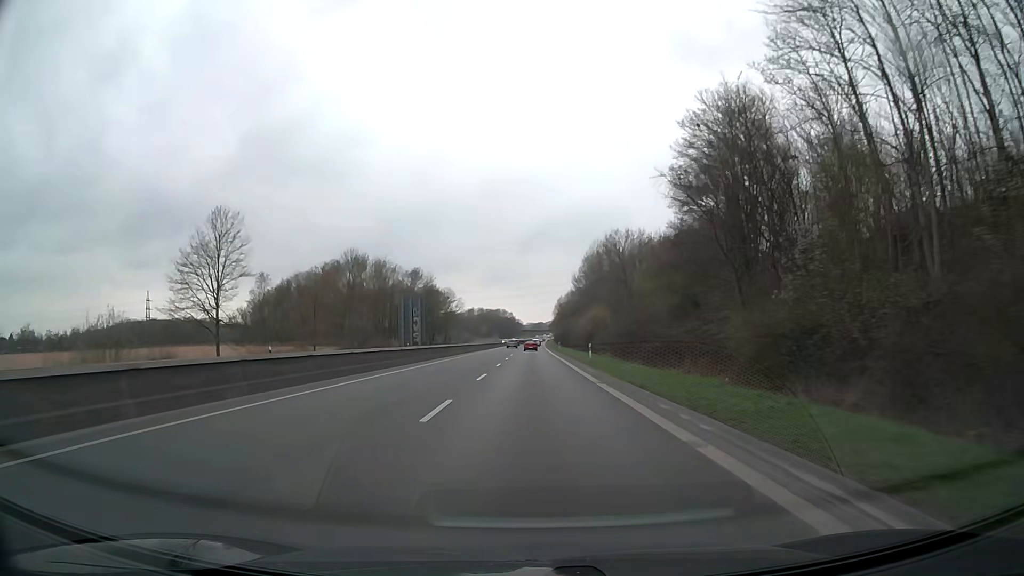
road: trunk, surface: asphalt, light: Day
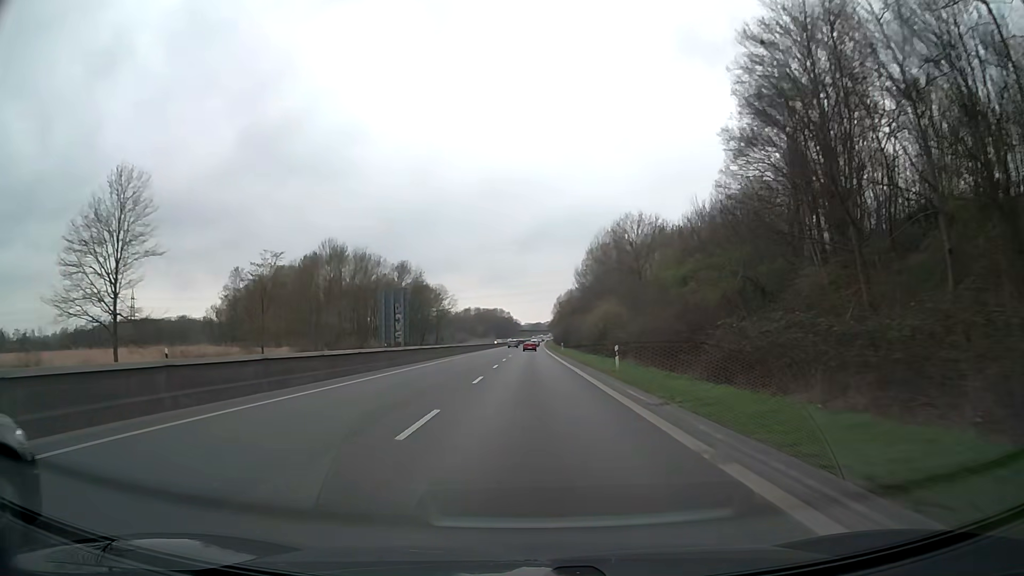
(0.0, +13.8) m; 0°
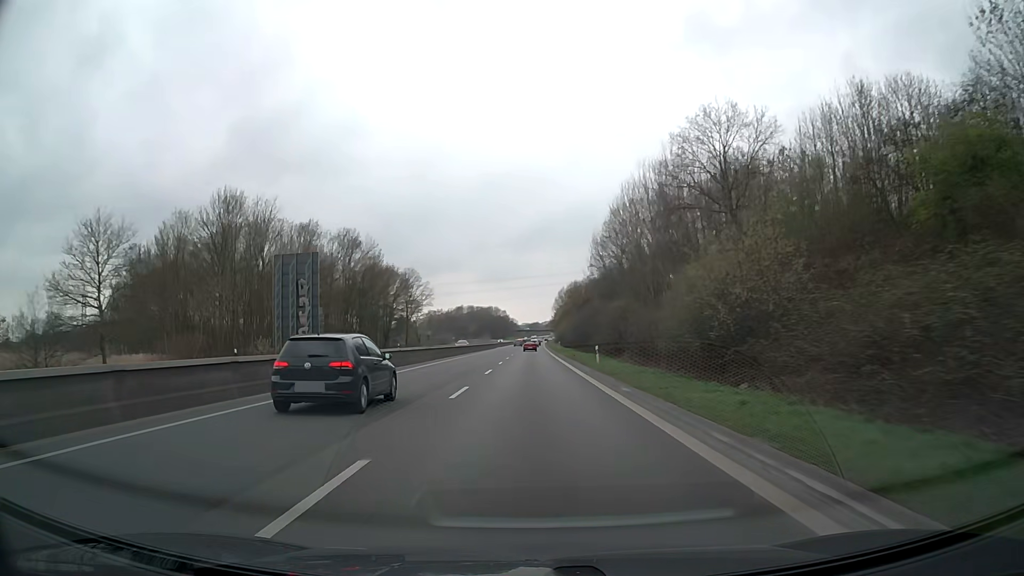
(+0.1, +42.1) m; 0°
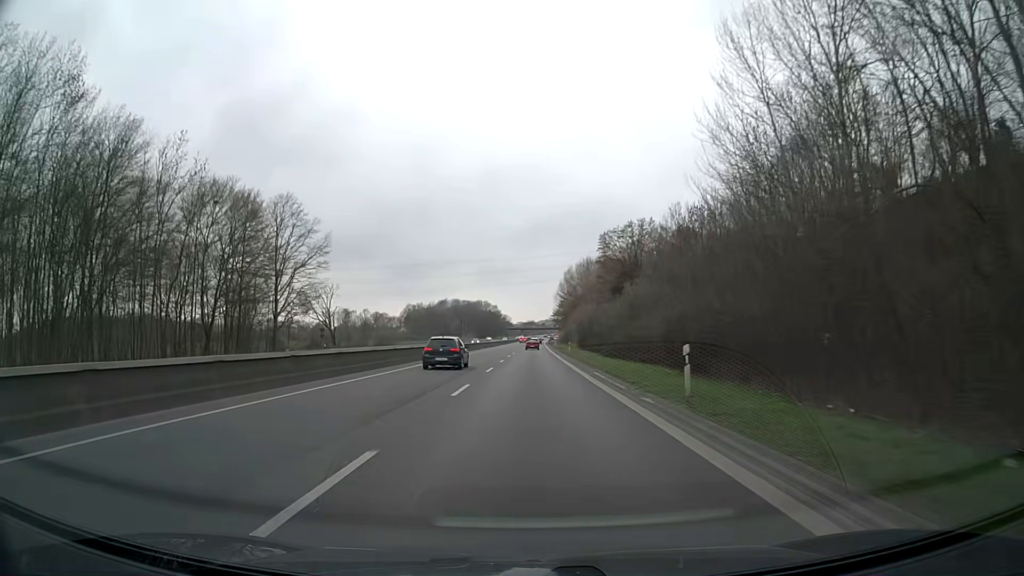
(+0.3, +72.1) m; 0°
(0, +10) (0, +20) (0, +30) (0, +40) (0, +50) (0, +60) (0, +70) (0, +80) (+1, +90) (+1, +100) m
